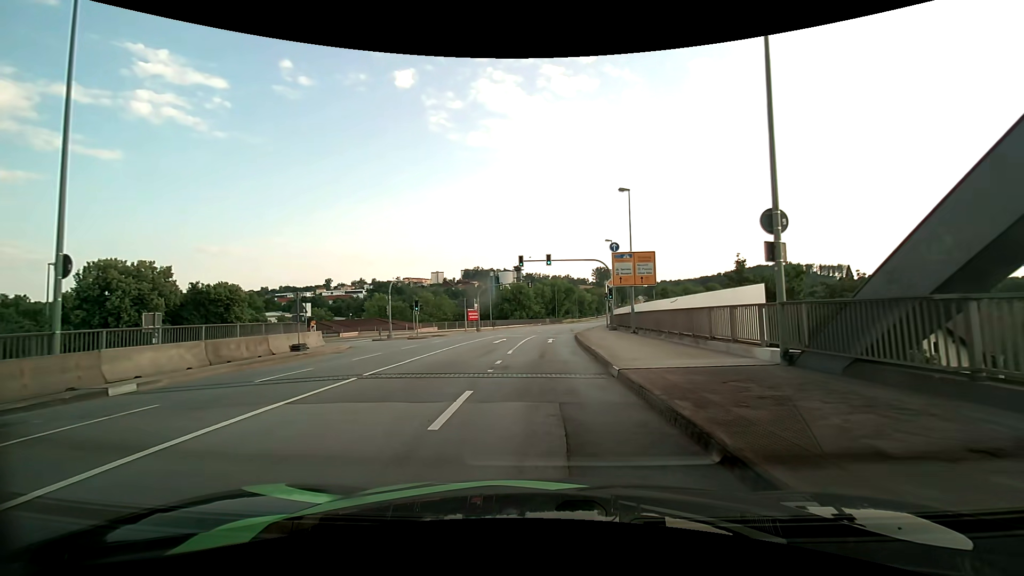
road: primary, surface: asphalt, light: Day
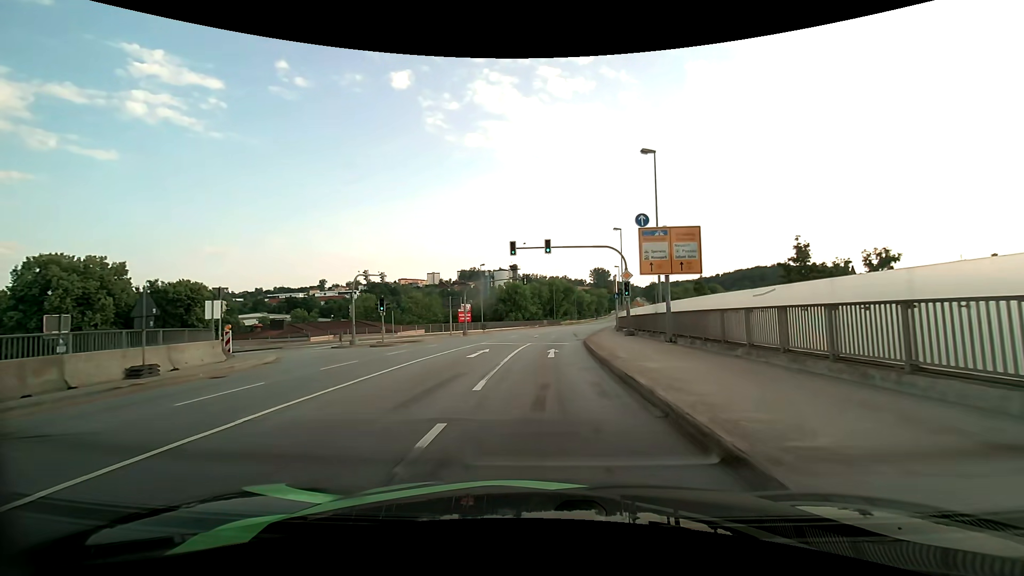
(+0.1, +8.7) m; +1°
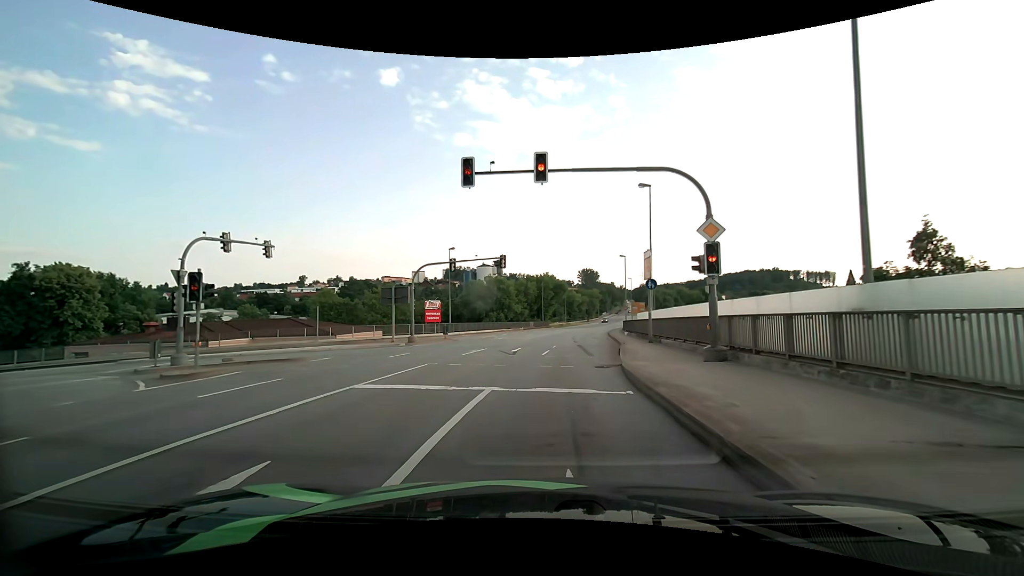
(+0.1, +17.7) m; +2°
(0, +10) (+1, +20) (+2, +30) (+3, +40) (+5, +50) (+6, +60) (+8, +70) (+9, +79) (+11, +89) (+13, +99) m
